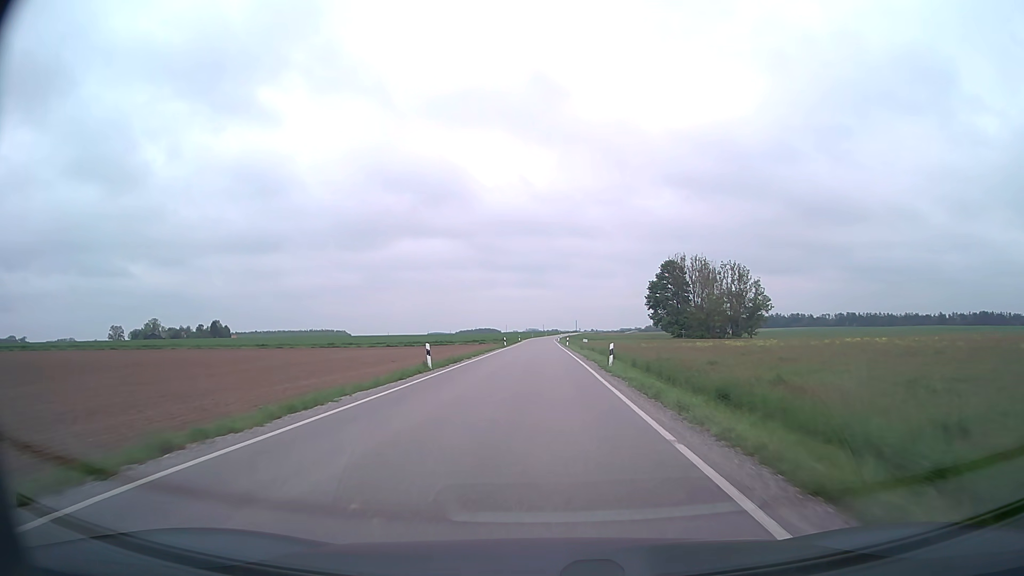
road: secondary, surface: asphalt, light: Day
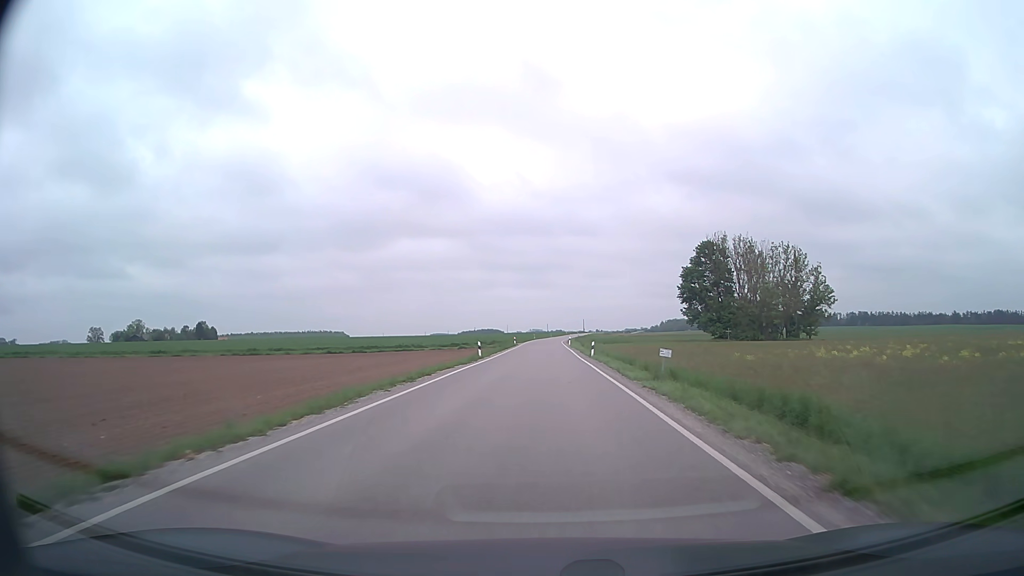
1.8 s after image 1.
(-0.1, +32.5) m; 0°
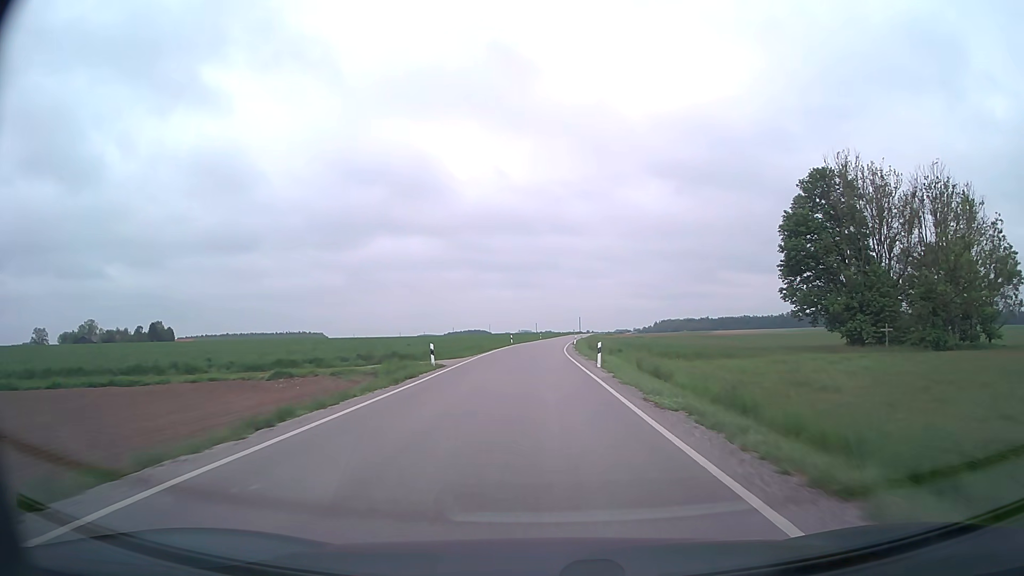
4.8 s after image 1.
(+0.5, +55.8) m; +1°
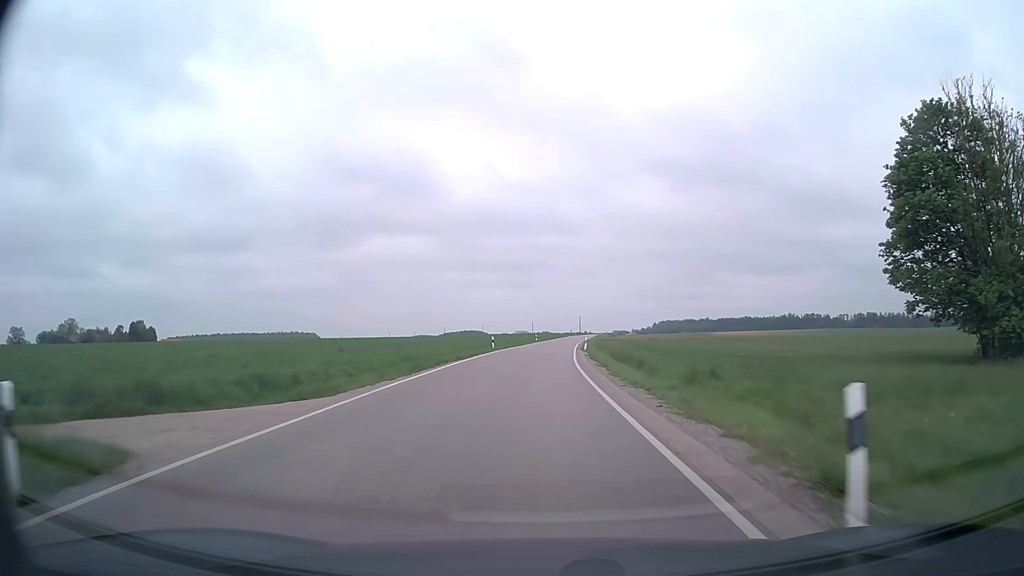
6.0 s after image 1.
(+0.1, +22.8) m; 0°
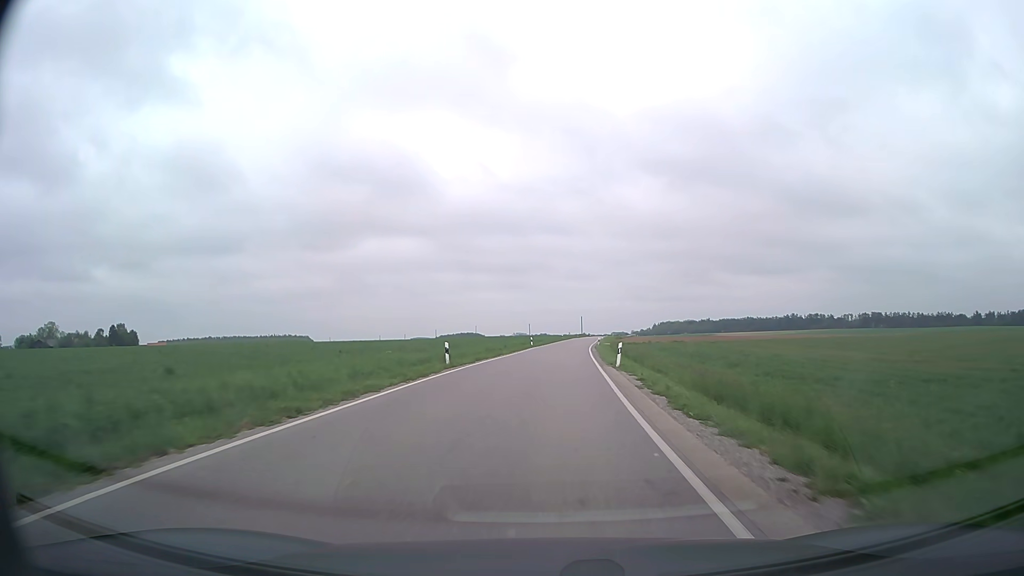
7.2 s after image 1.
(0.0, +23.1) m; 0°
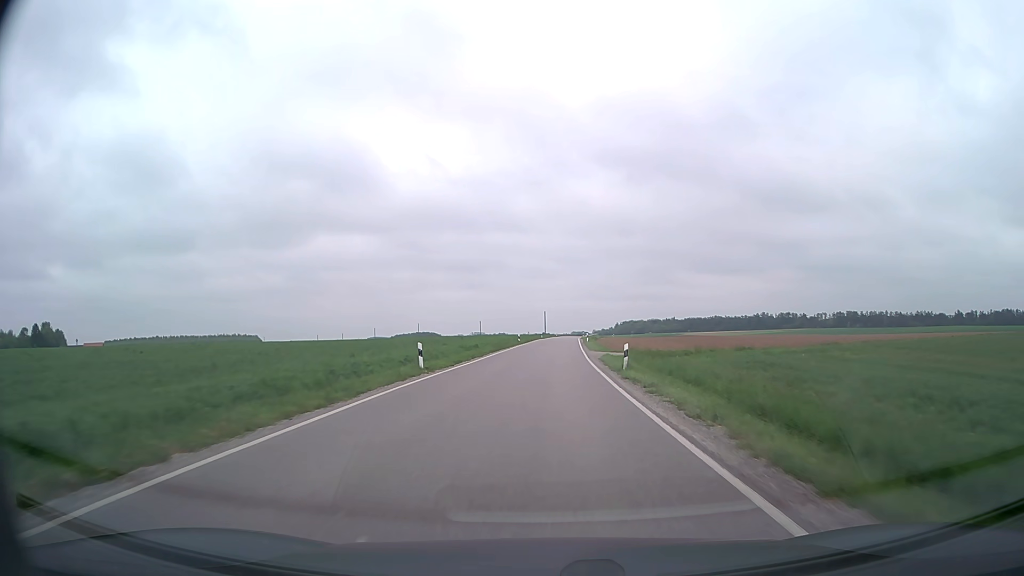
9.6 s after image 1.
(+1.4, +46.7) m; +3°
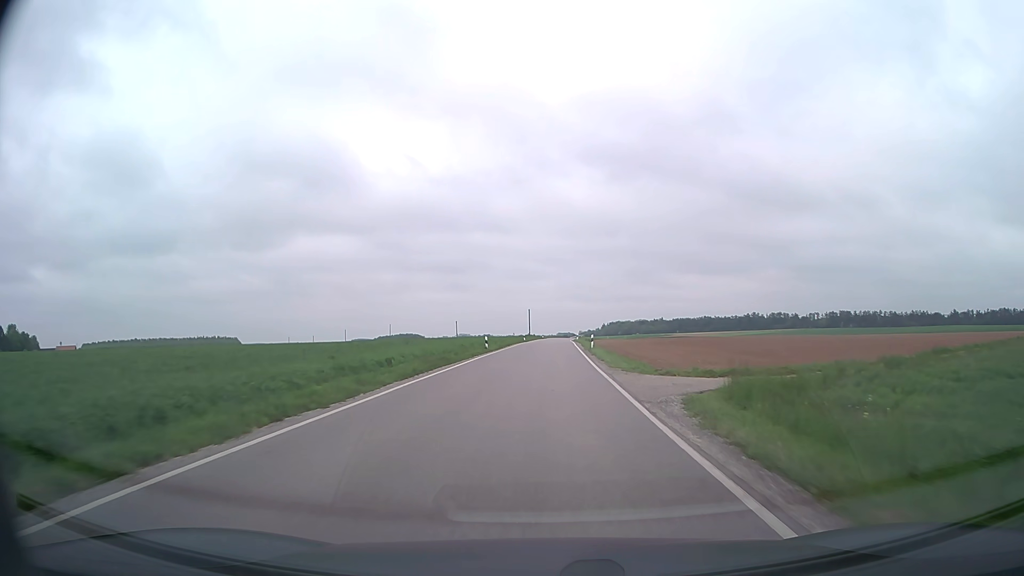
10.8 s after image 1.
(+0.3, +23.7) m; +1°
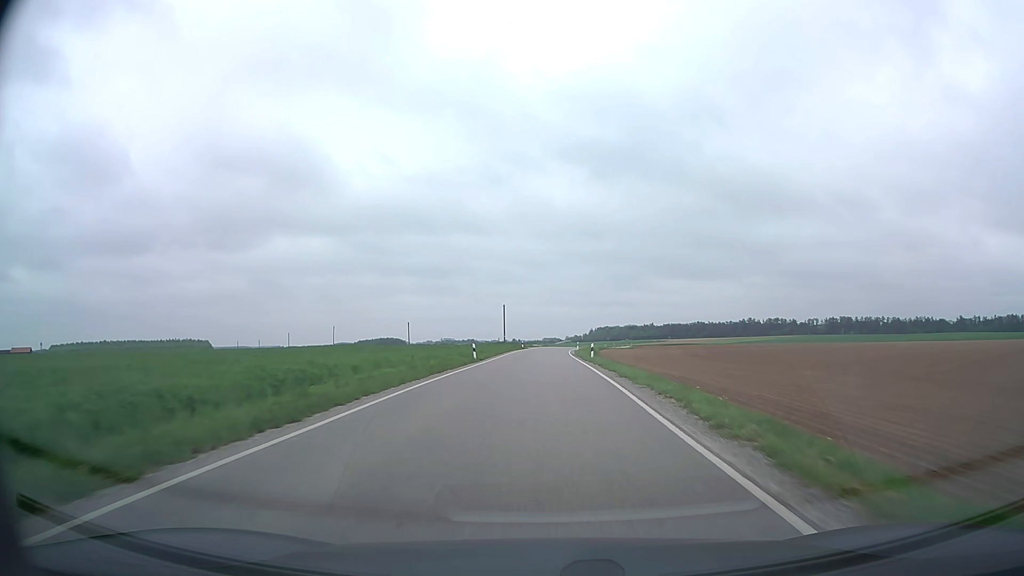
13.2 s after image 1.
(+0.7, +47.8) m; +1°
(0, +10) (0, +20) (0, +30) (0, +40) (0, +50) (+1, +60) (+1, +70) (+2, +80) (+3, +90) (+4, +100) m
